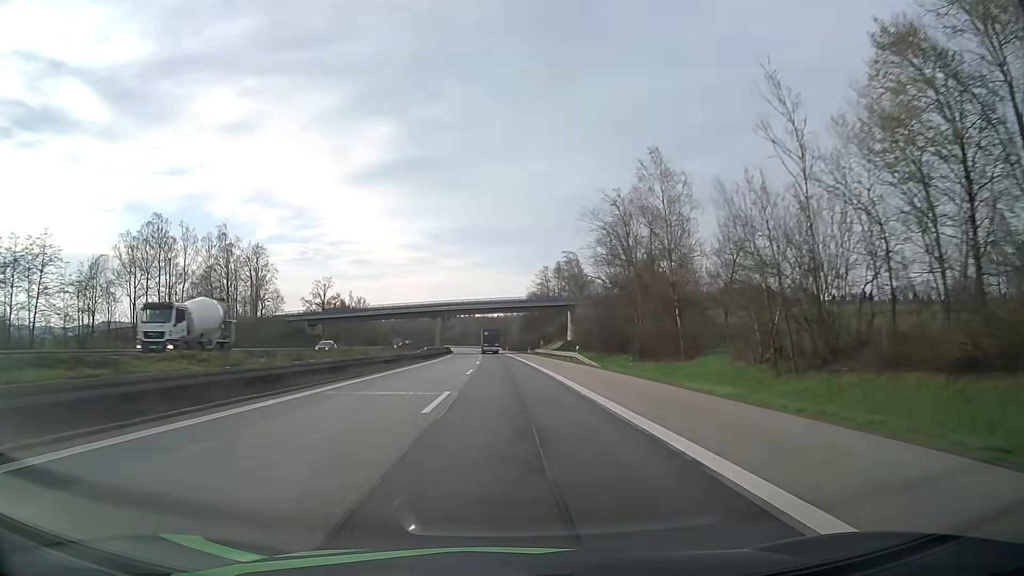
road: motorway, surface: asphalt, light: Day
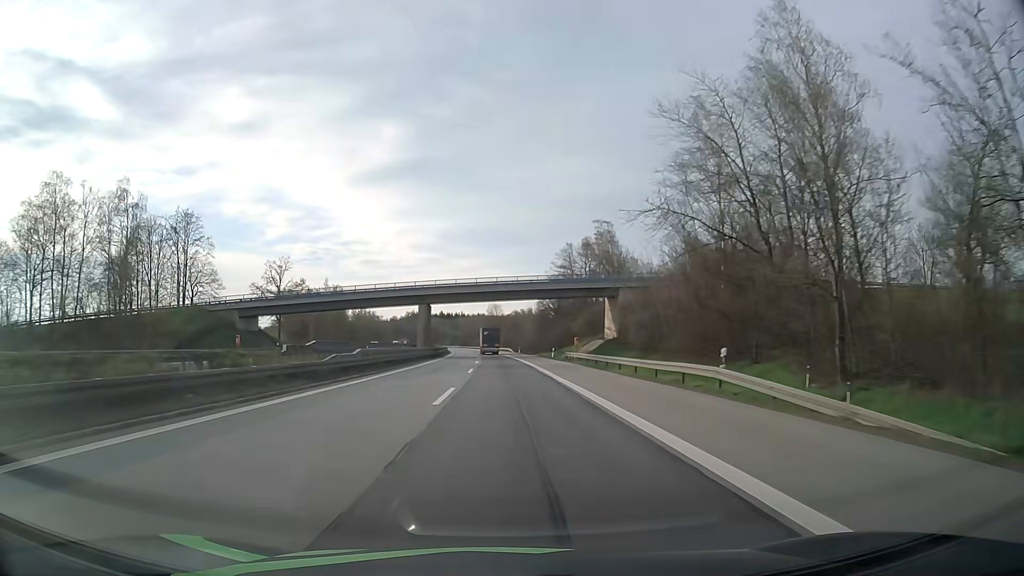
(-0.2, +34.4) m; -1°
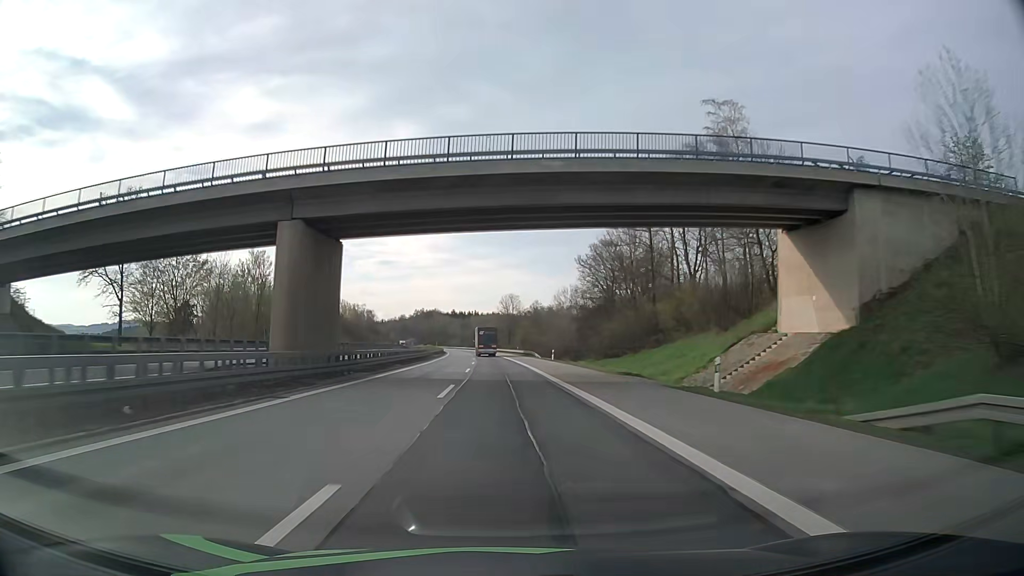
(-0.6, +52.2) m; -1°
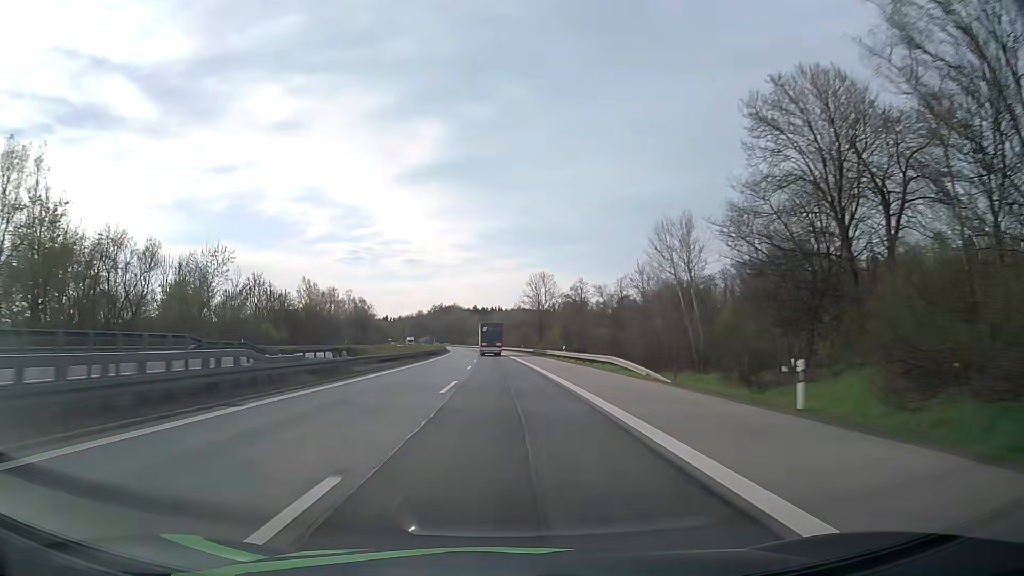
(-1.0, +53.9) m; -2°
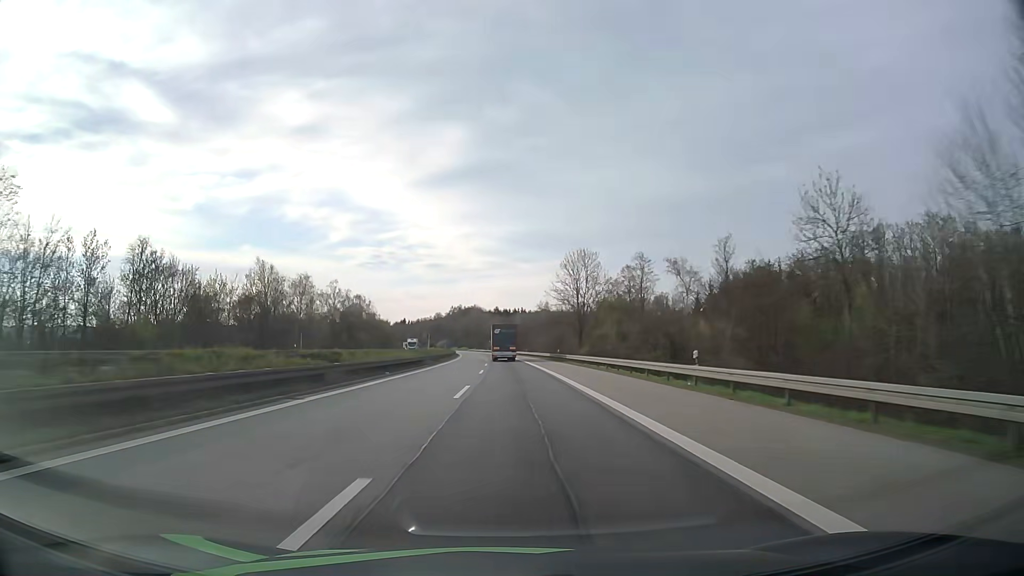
(-0.4, +37.2) m; -1°
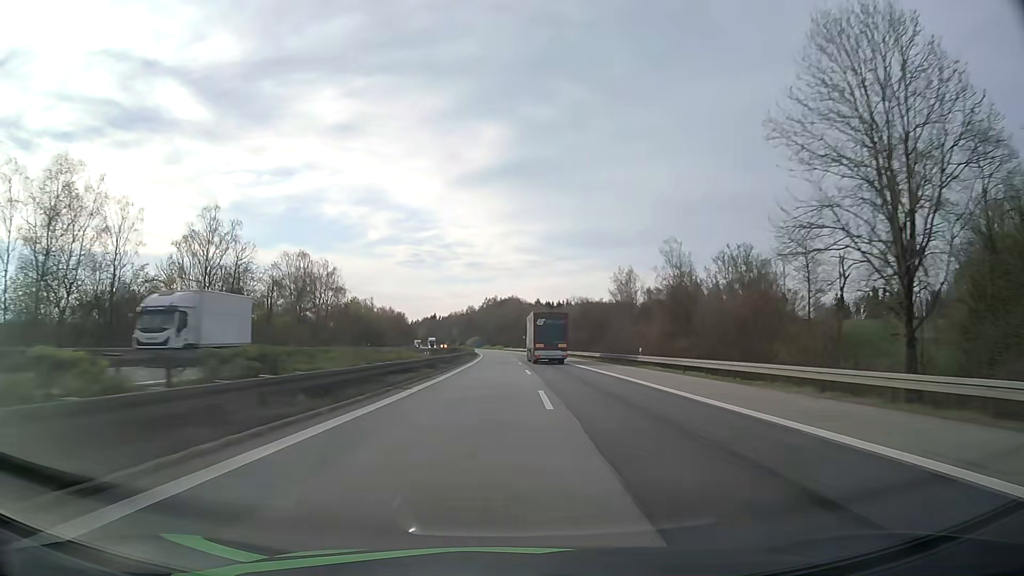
(-3.0, +77.1) m; -3°
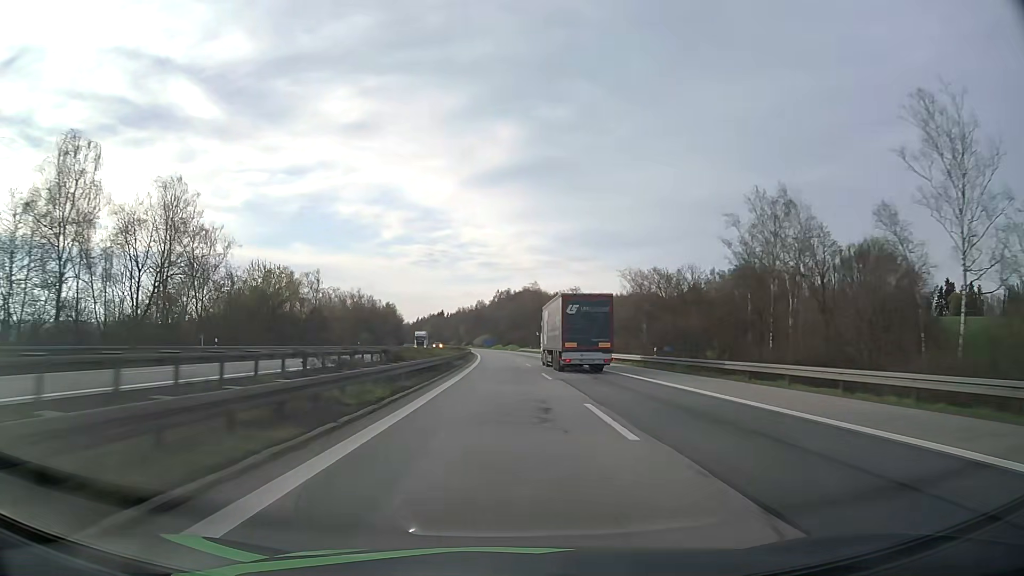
(-0.7, +60.0) m; -1°
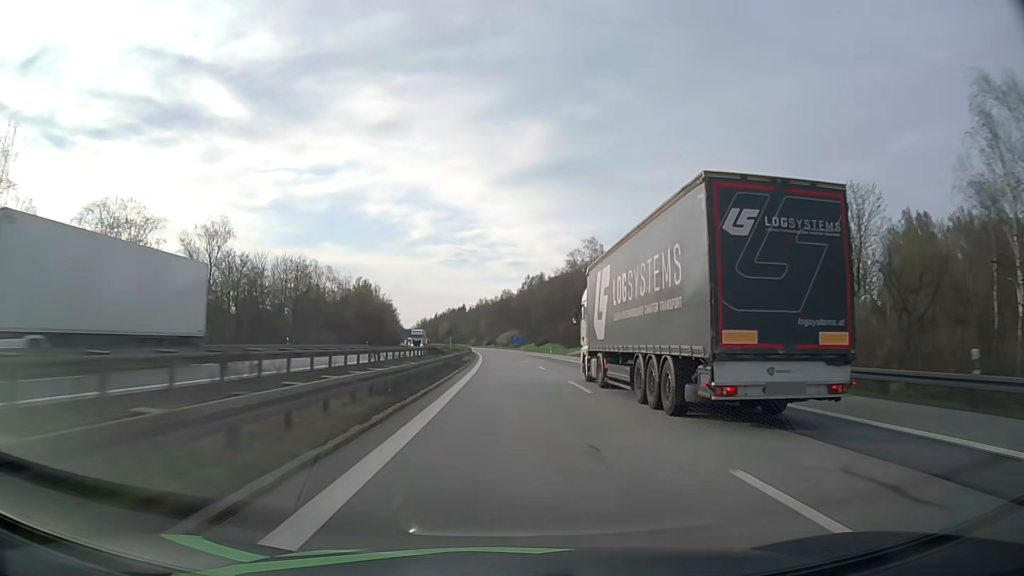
(-1.6, +81.7) m; -2°
(0, +10) (0, +20) (0, +30) (0, +40) (-1, +50) (-1, +60) (-1, +70) (-1, +80) (-2, +90) (-2, +100) m
